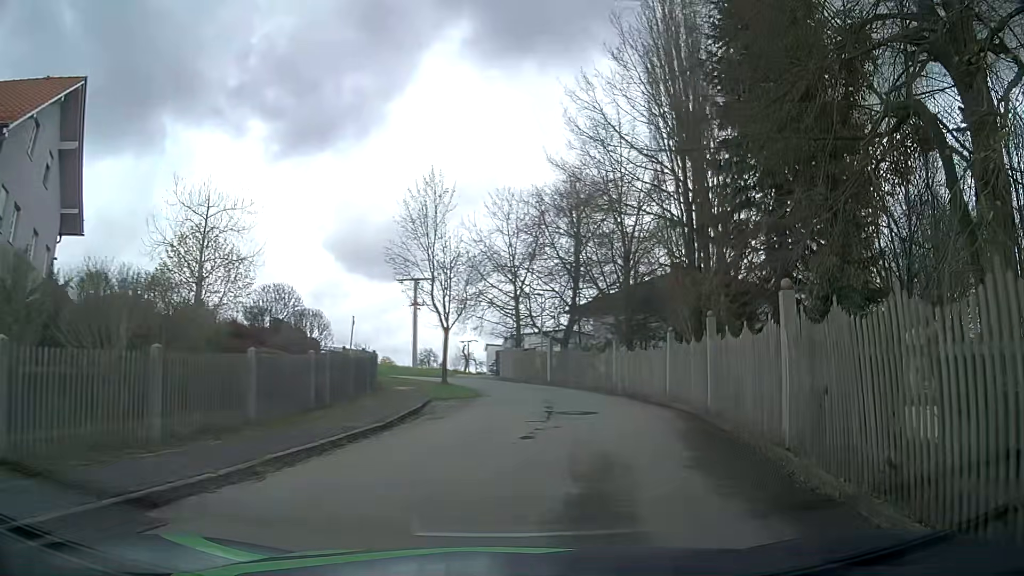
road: residential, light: Day
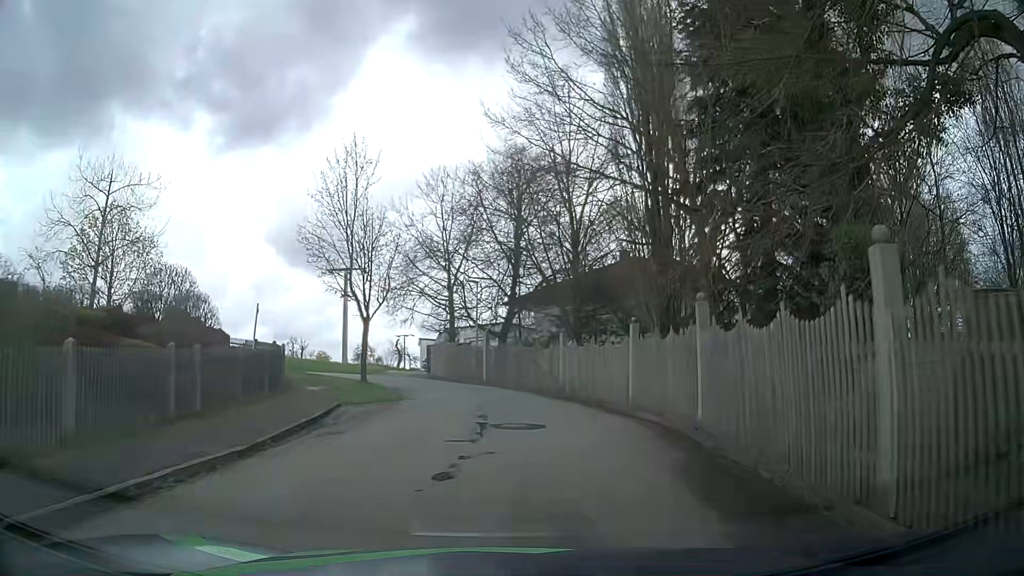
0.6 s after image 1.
(+0.3, +4.1) m; +6°
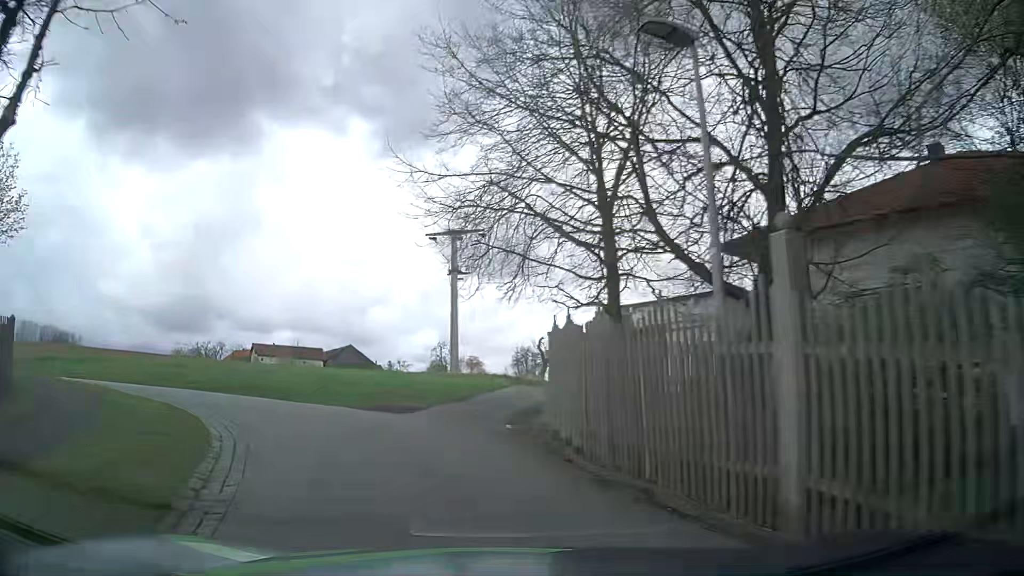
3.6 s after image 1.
(-0.9, +23.3) m; -13°
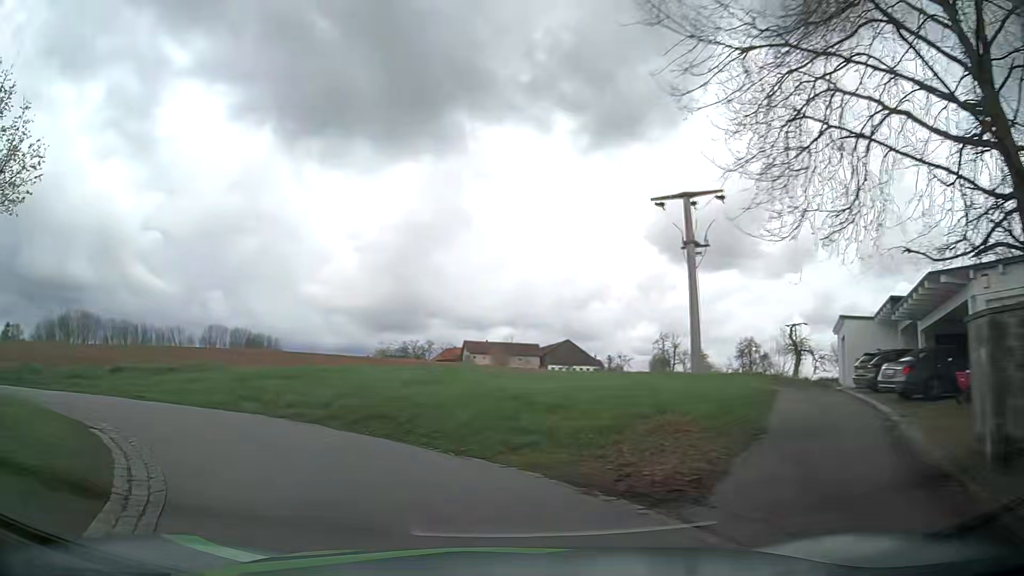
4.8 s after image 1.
(-1.3, +8.9) m; -17°
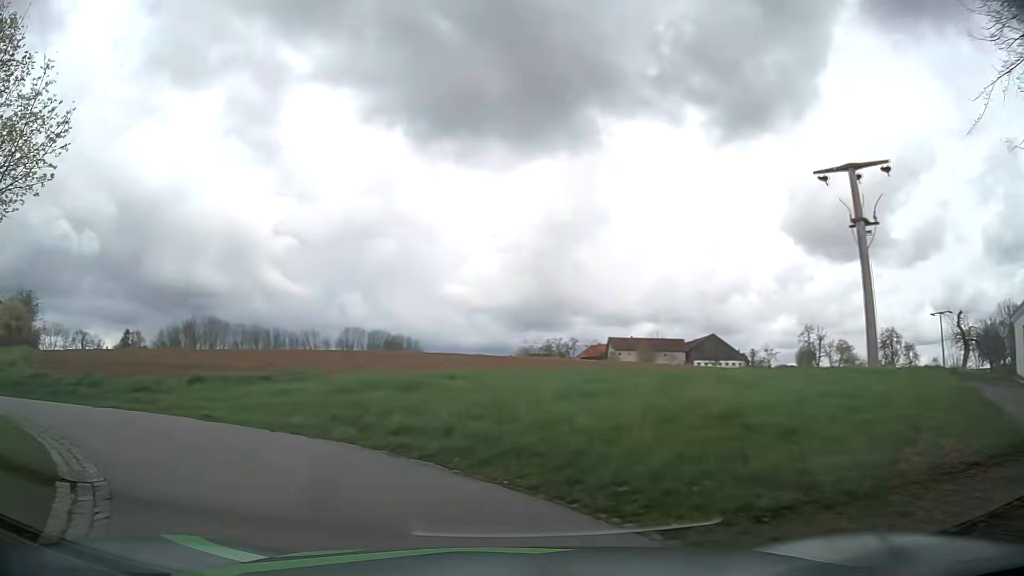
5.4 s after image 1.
(-0.4, +4.0) m; -12°
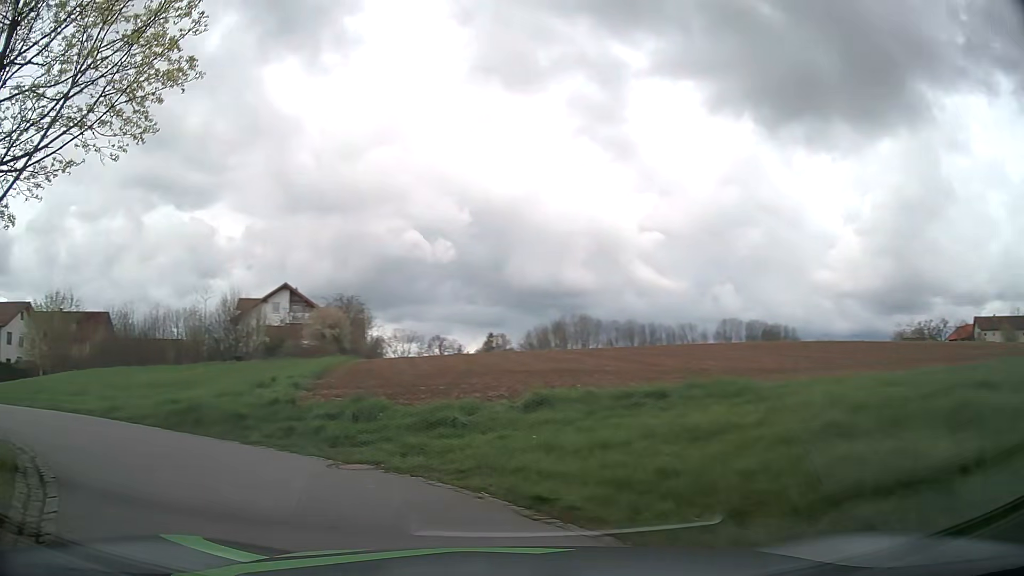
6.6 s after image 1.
(-2.0, +7.1) m; -33°
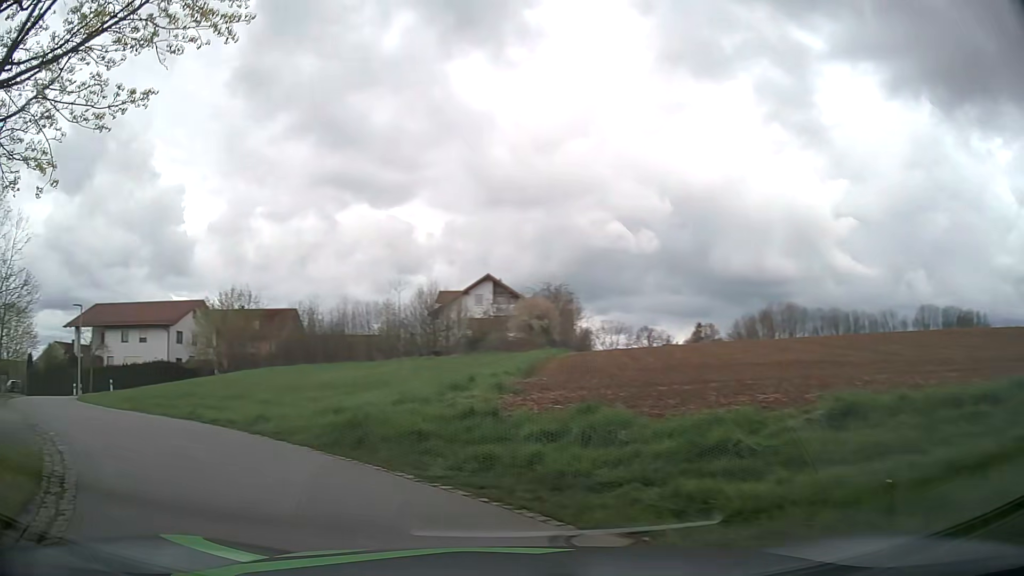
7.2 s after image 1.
(-0.5, +3.7) m; -17°
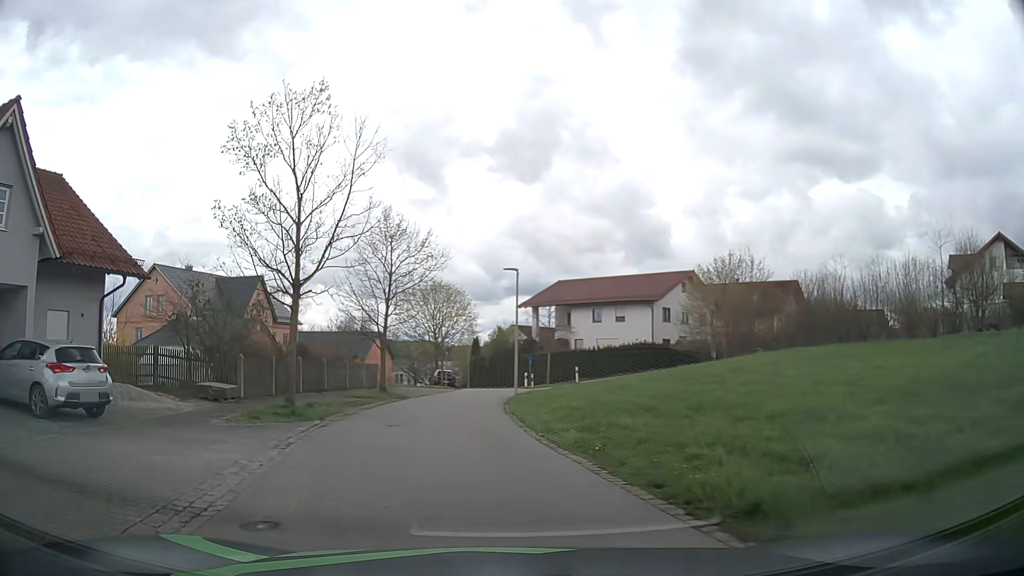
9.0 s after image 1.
(-4.8, +10.8) m; -42°
(-1, +10) (-2, +20) (-2, +30) (+1, +39) (+7, +48) (+14, +55) (+21, +62) (+28, +68) (+36, +75) (+43, +81) m
